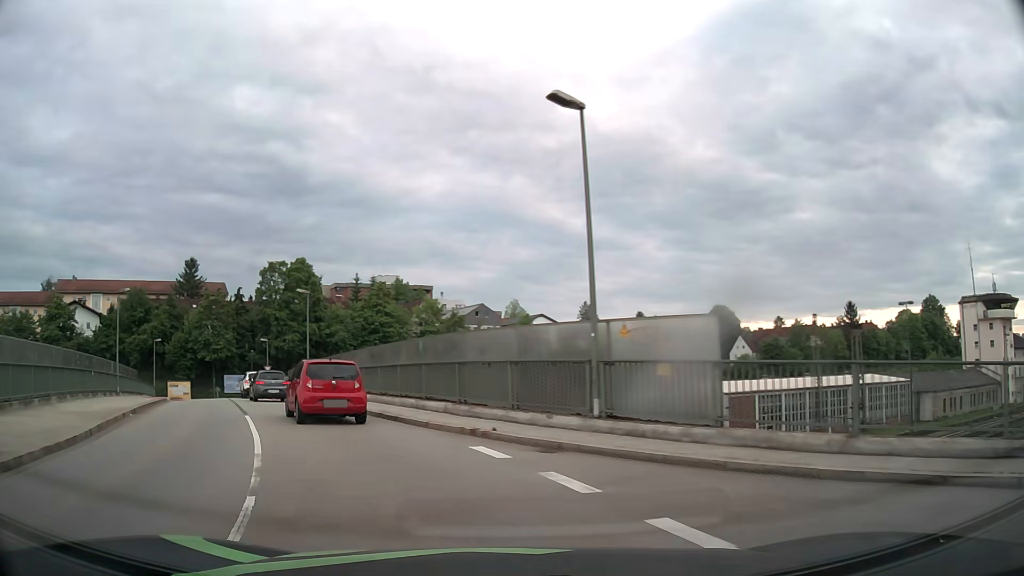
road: unclassified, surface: asphalt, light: Day
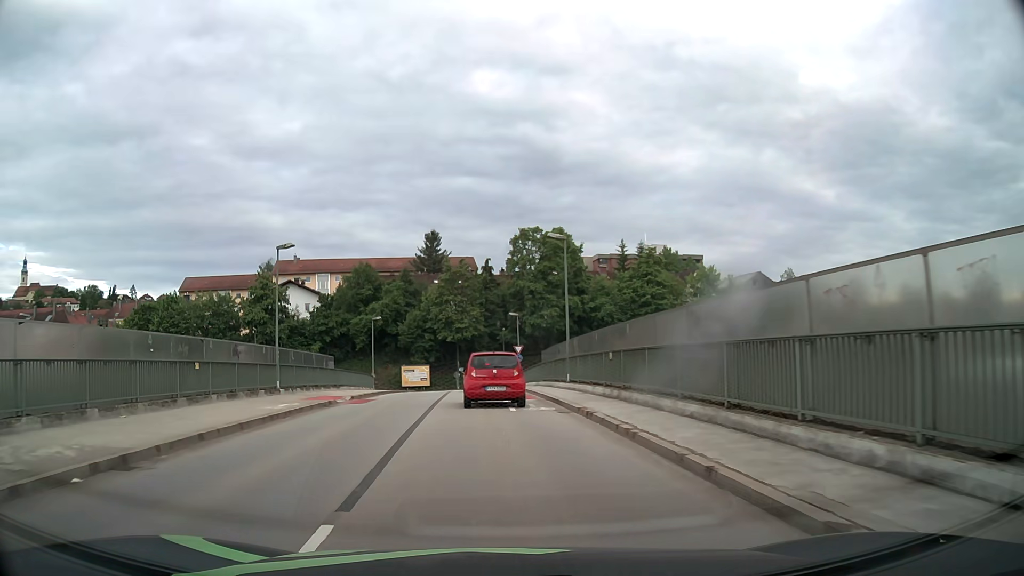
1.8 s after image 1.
(-3.0, +13.2) m; -22°
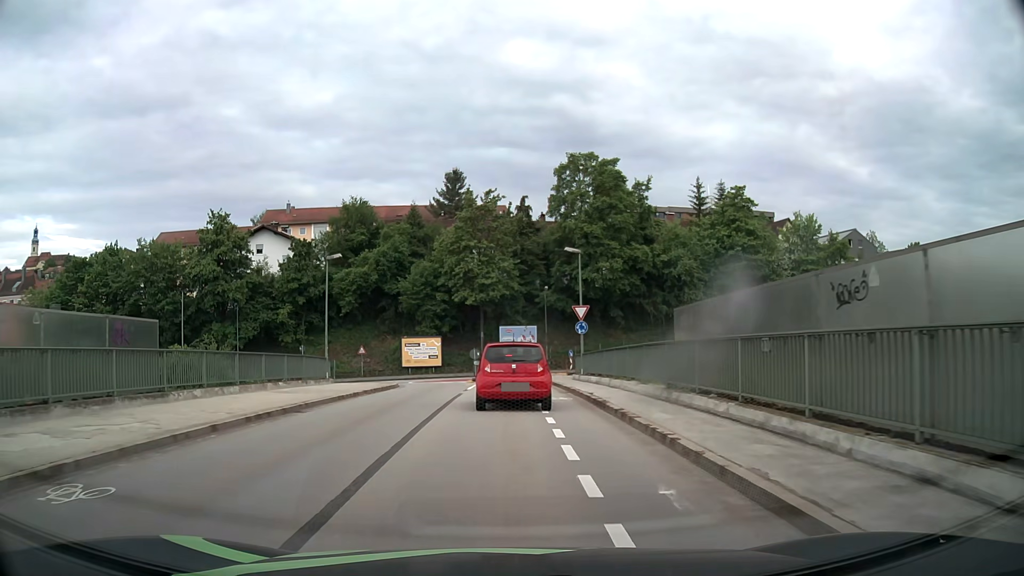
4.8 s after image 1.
(-0.8, +25.3) m; -3°
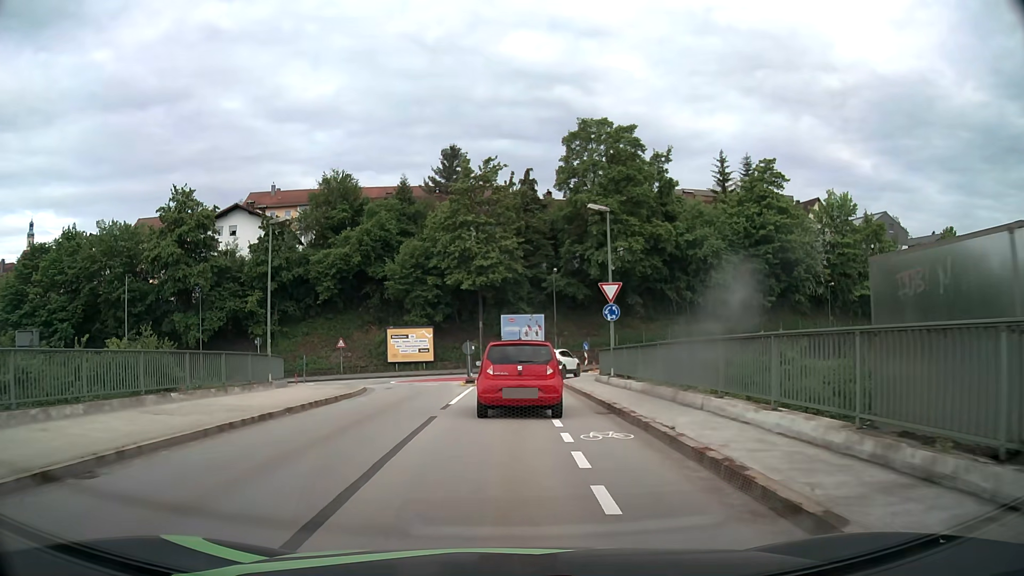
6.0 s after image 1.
(0.0, +8.7) m; 0°
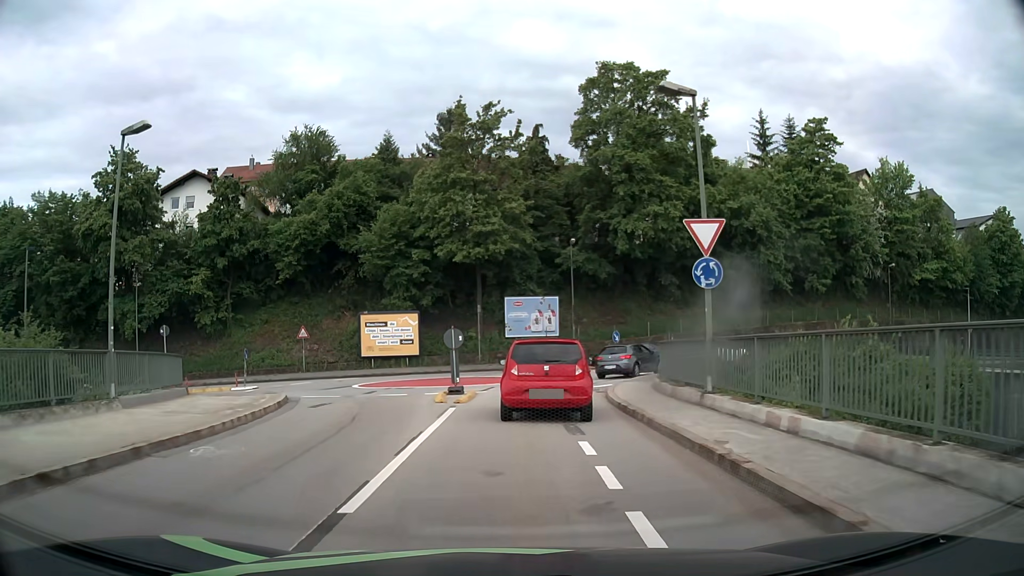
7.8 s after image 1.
(-0.1, +11.2) m; 0°
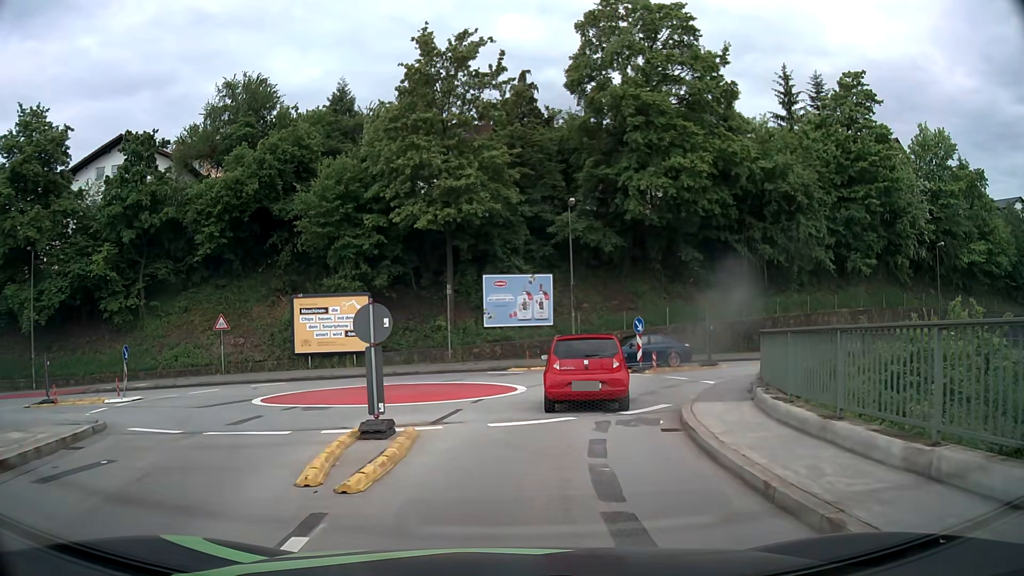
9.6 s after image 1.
(0.0, +10.3) m; +1°
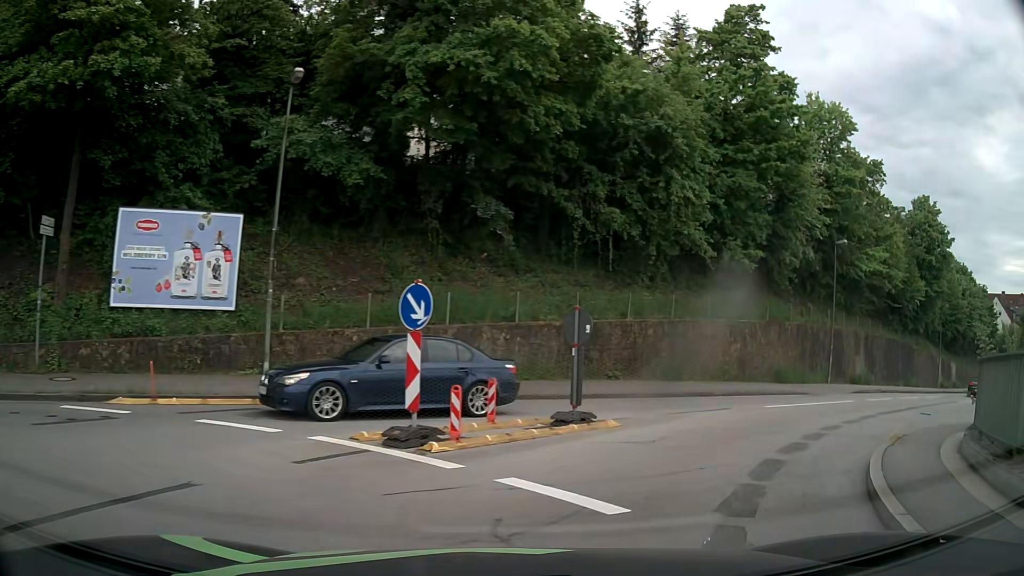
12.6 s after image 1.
(+2.0, +16.6) m; +21°
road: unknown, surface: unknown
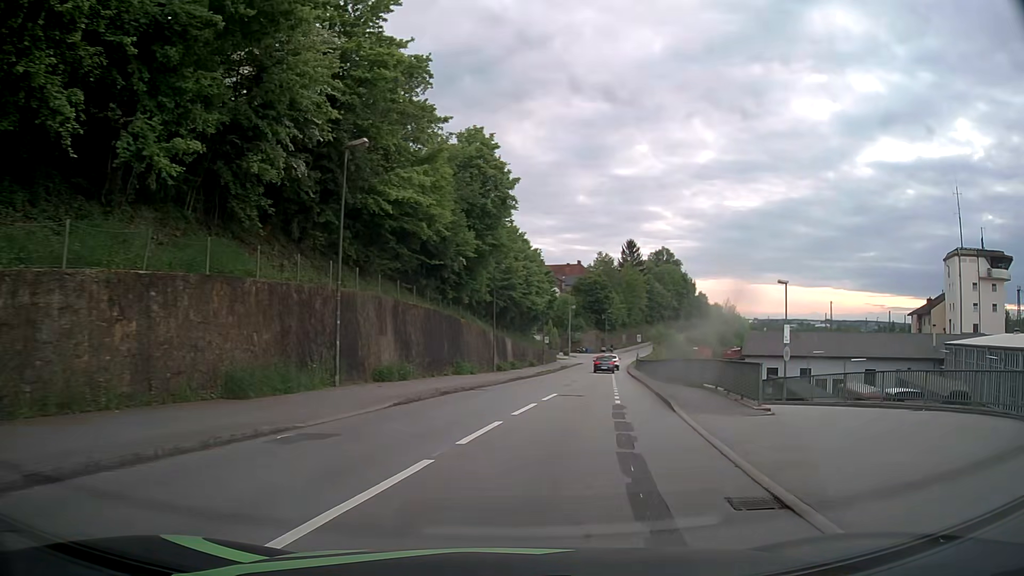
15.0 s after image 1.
(+6.6, +15.2) m; +43°
(+1, +10) (+2, +20) (+3, +30) (+5, +40) (+7, +50) (+8, +59) (+10, +69) (+12, +79) (+14, +89) (+17, +99) m
